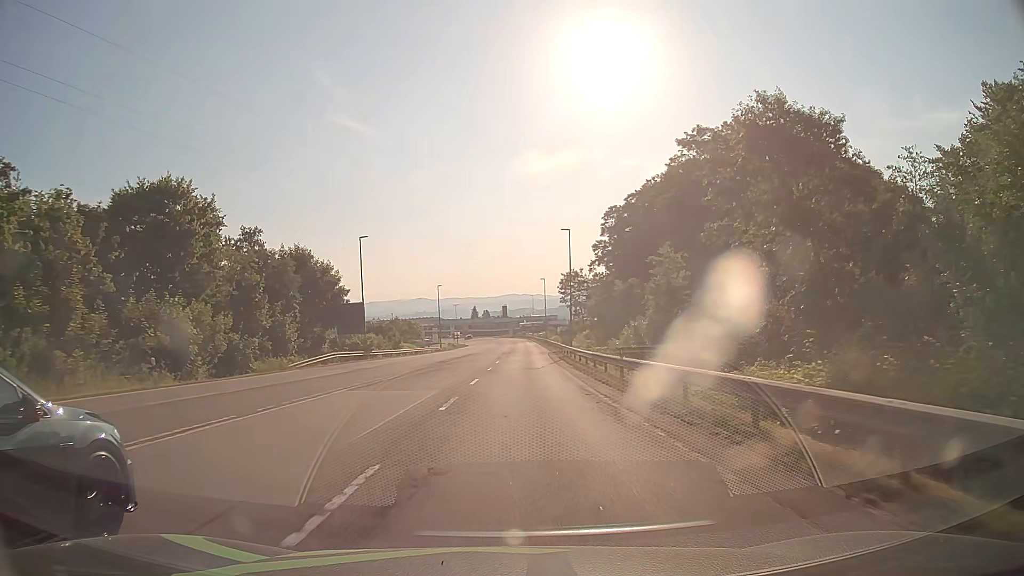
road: secondary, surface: asphalt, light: Day
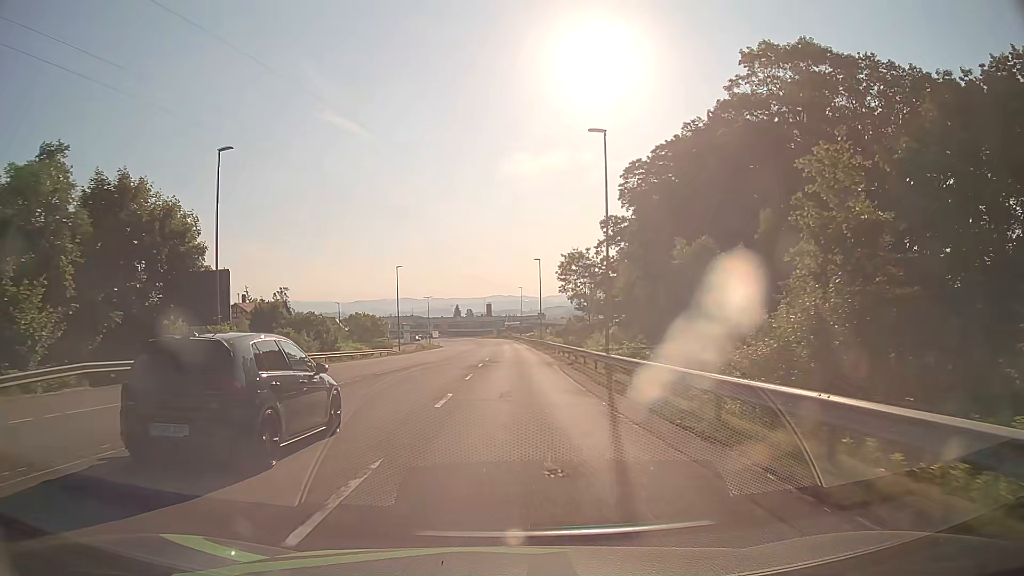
(+0.4, +26.9) m; +1°
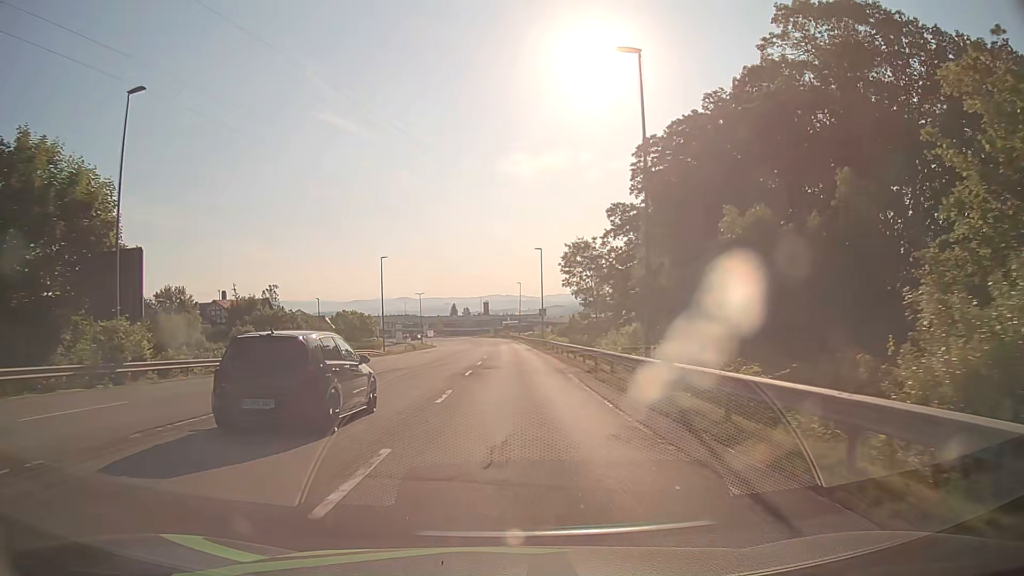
(0.0, +8.5) m; 0°
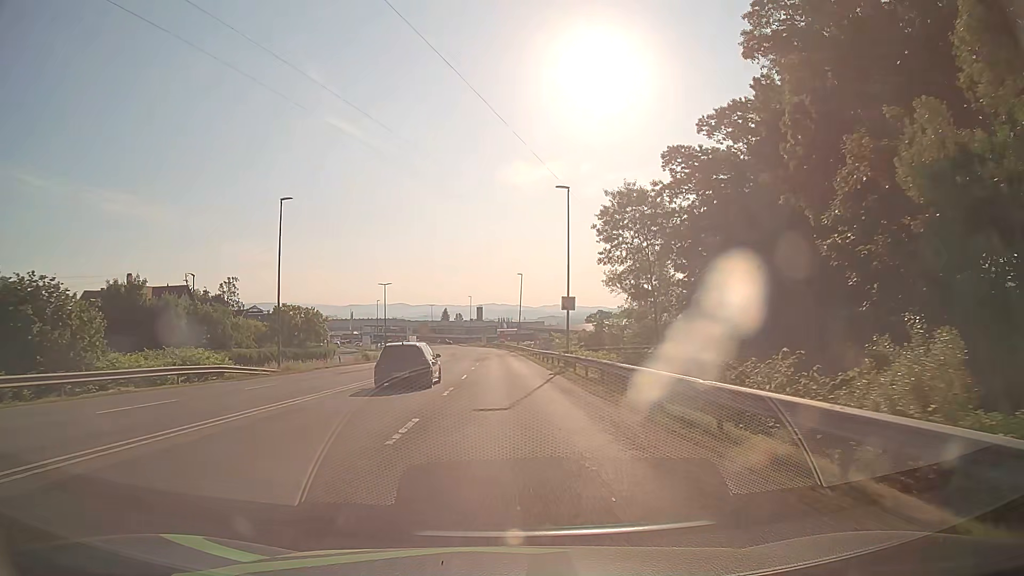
(0.0, +32.0) m; 0°
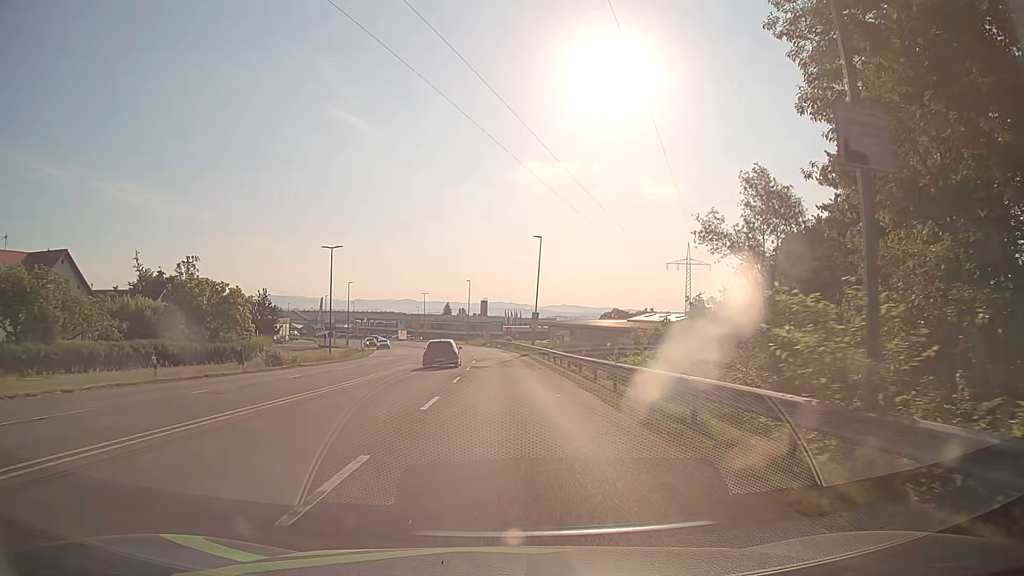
(-0.2, +31.0) m; -1°
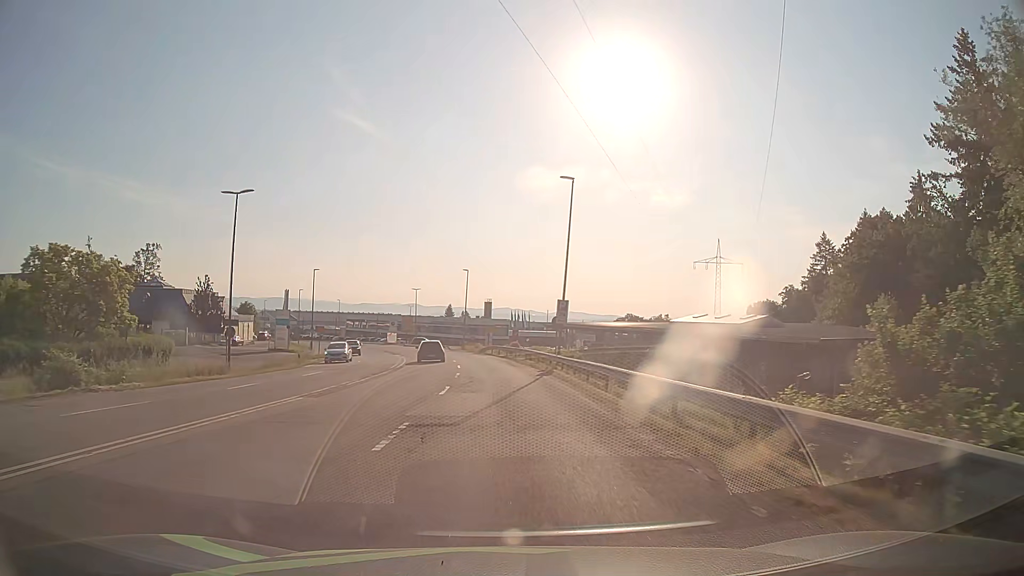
(0.0, +23.0) m; 0°
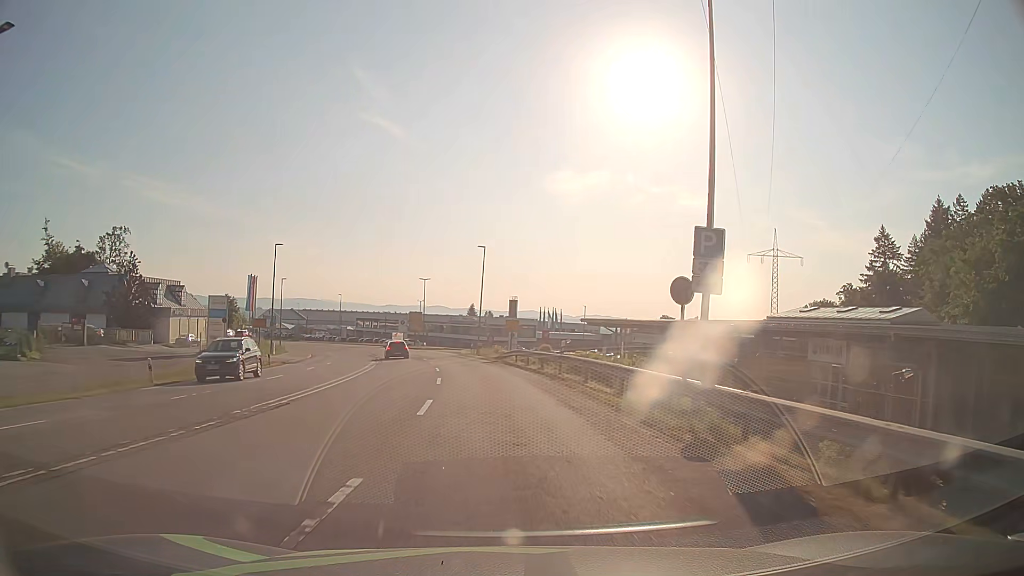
(-0.2, +22.9) m; -2°
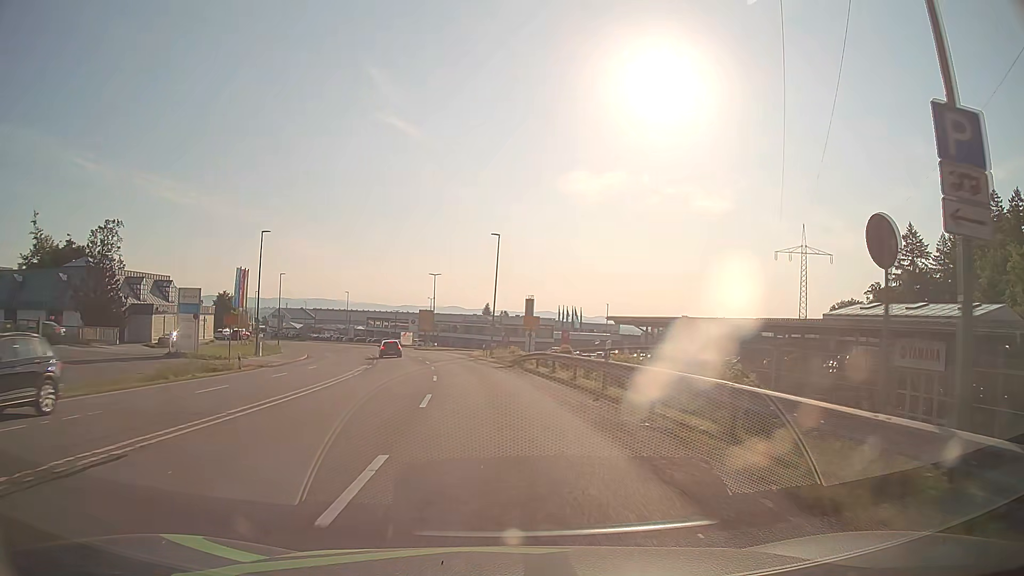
(-0.1, +7.6) m; -1°
(0, +10) (-1, +20) (-2, +30) (-3, +40) (-5, +50) (-7, +59) (-9, +69) (-12, +79) (-15, +88) (-19, +98) m
